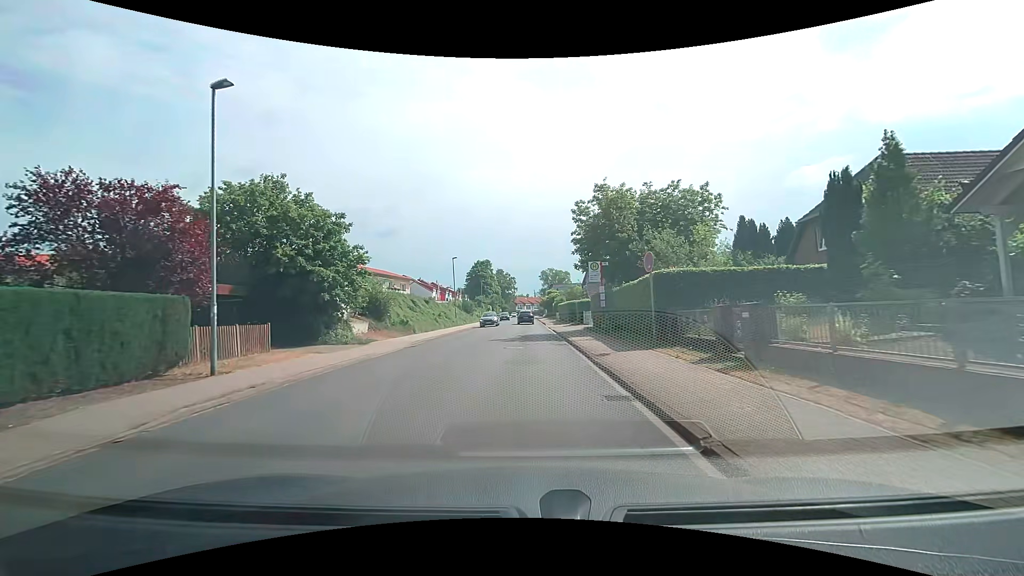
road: unclassified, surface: asphalt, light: Day
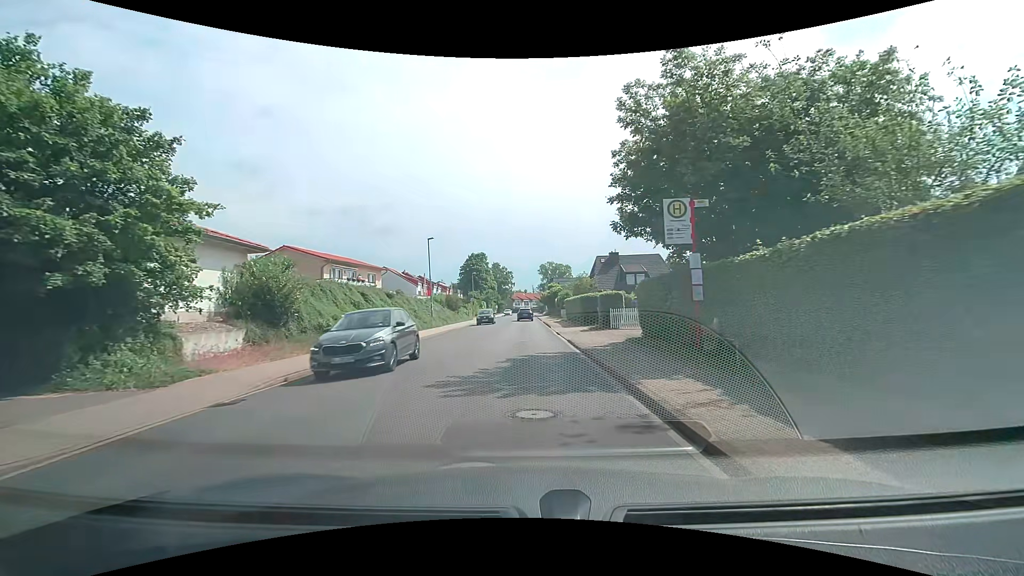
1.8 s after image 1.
(0.0, +13.4) m; 0°
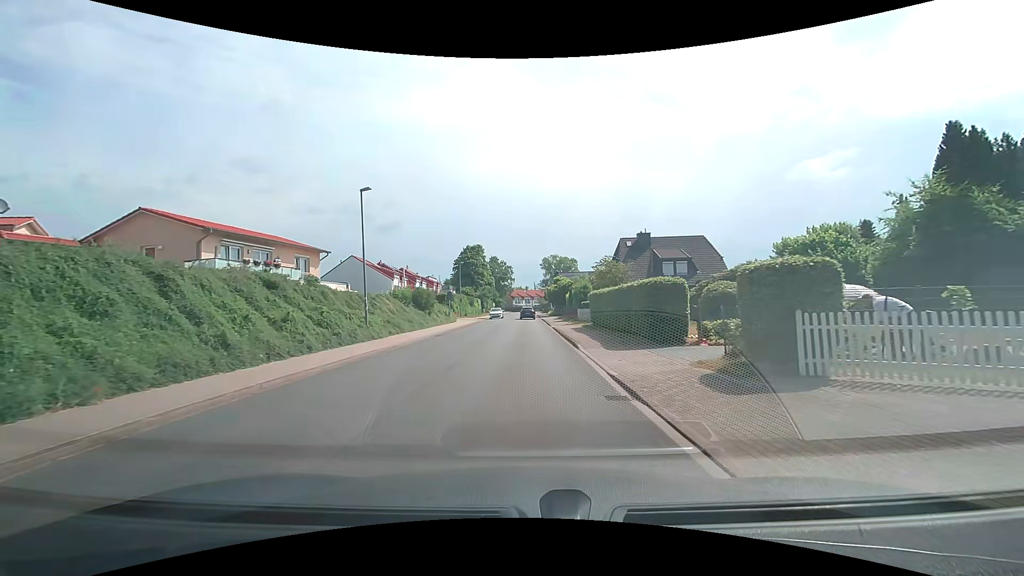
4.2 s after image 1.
(-0.1, +17.9) m; 0°
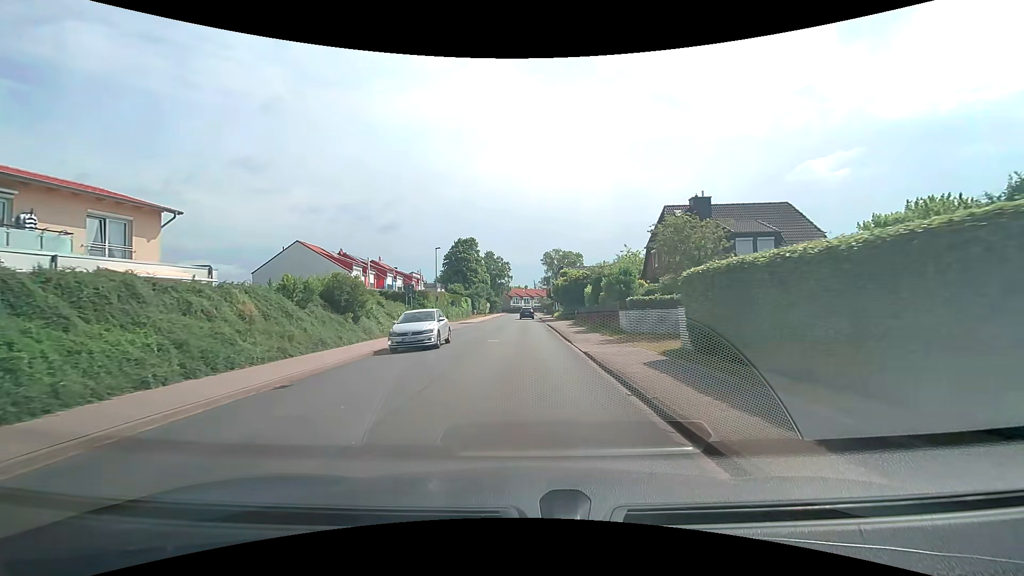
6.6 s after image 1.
(0.0, +18.1) m; 0°
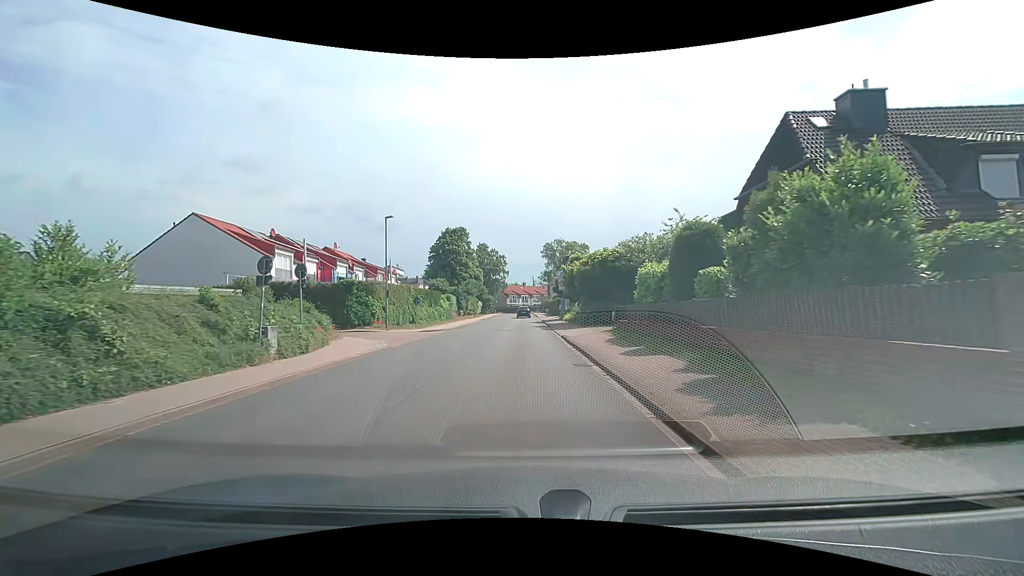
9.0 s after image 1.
(+0.1, +18.0) m; +1°
